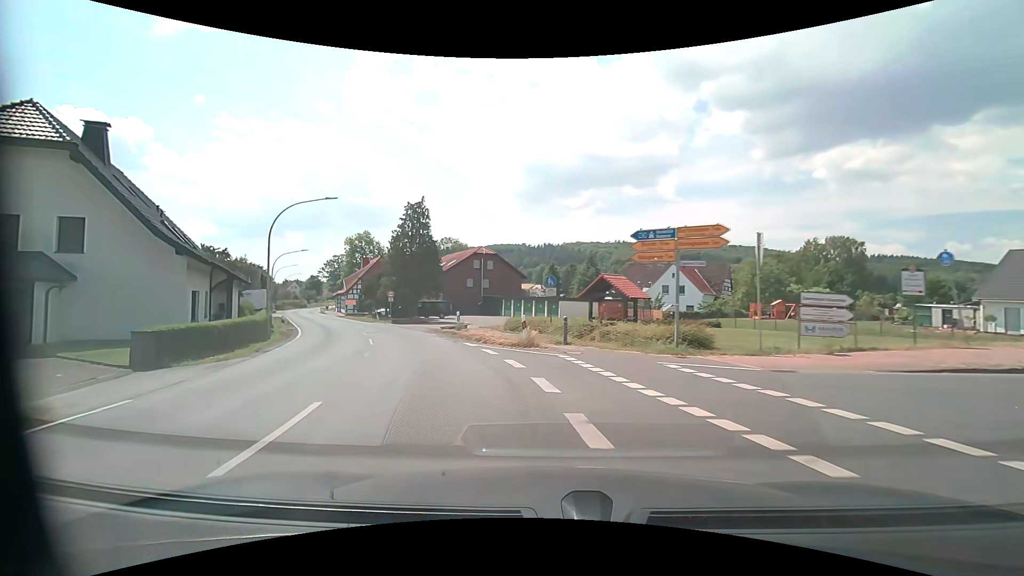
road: secondary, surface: asphalt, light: Day
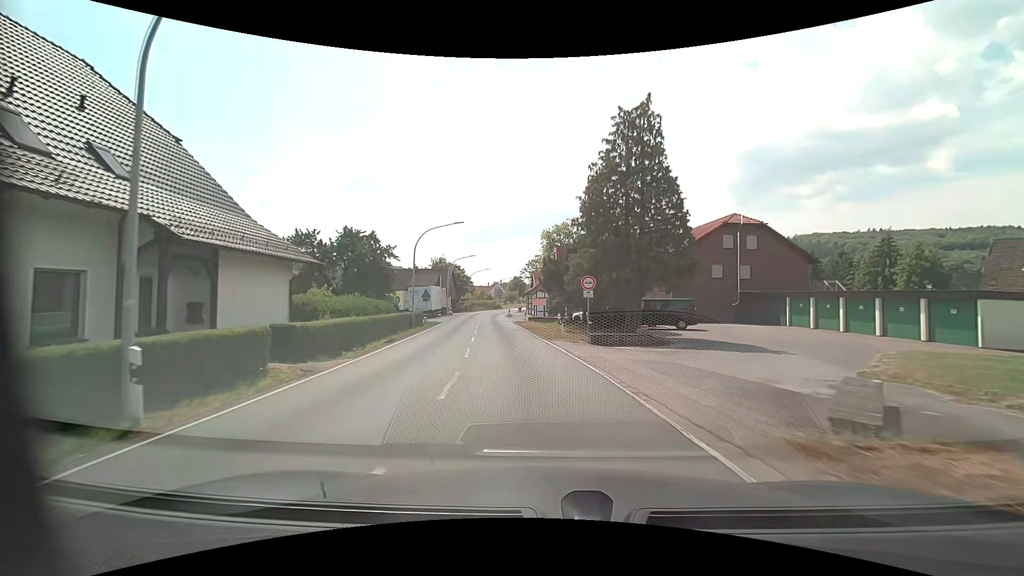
(-6.2, +22.3) m; -24°
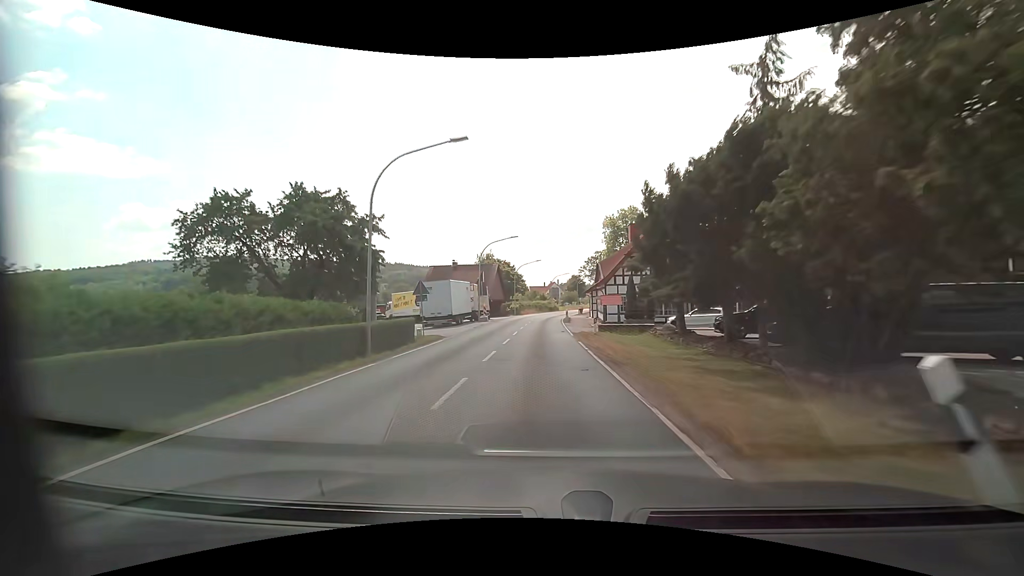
(-1.1, +18.6) m; -7°
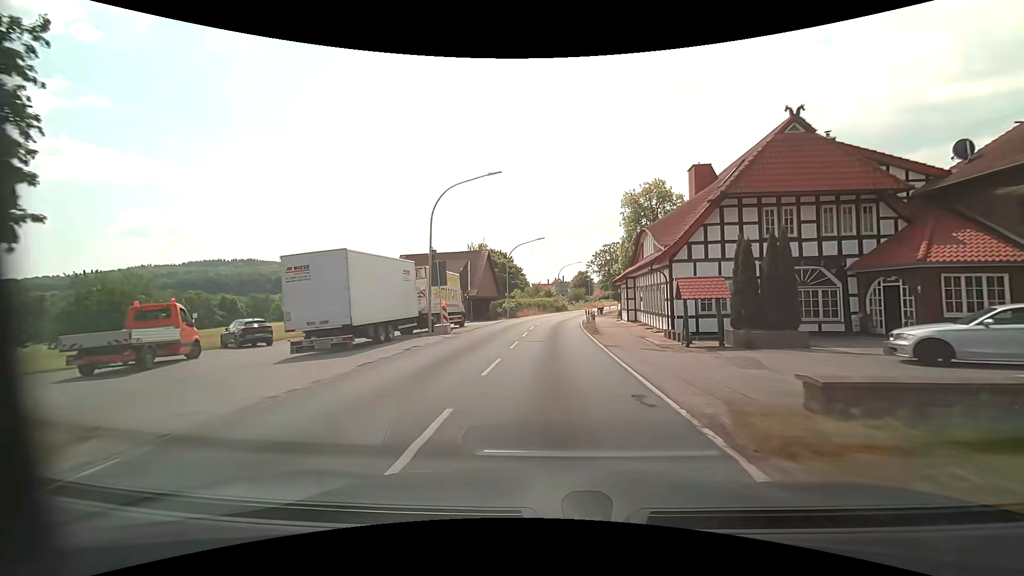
(-0.3, +21.2) m; 0°
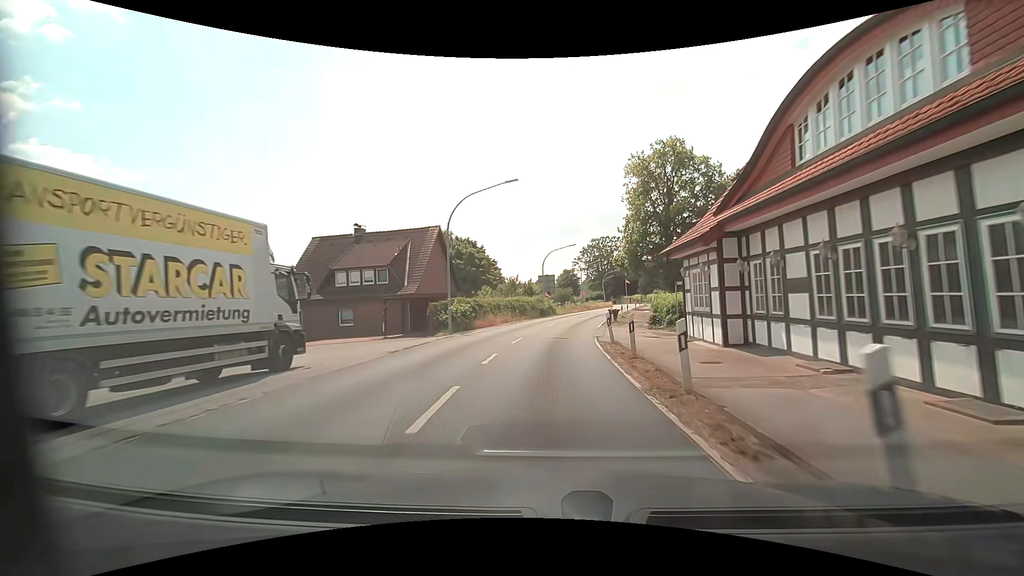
(+0.3, +22.0) m; +2°
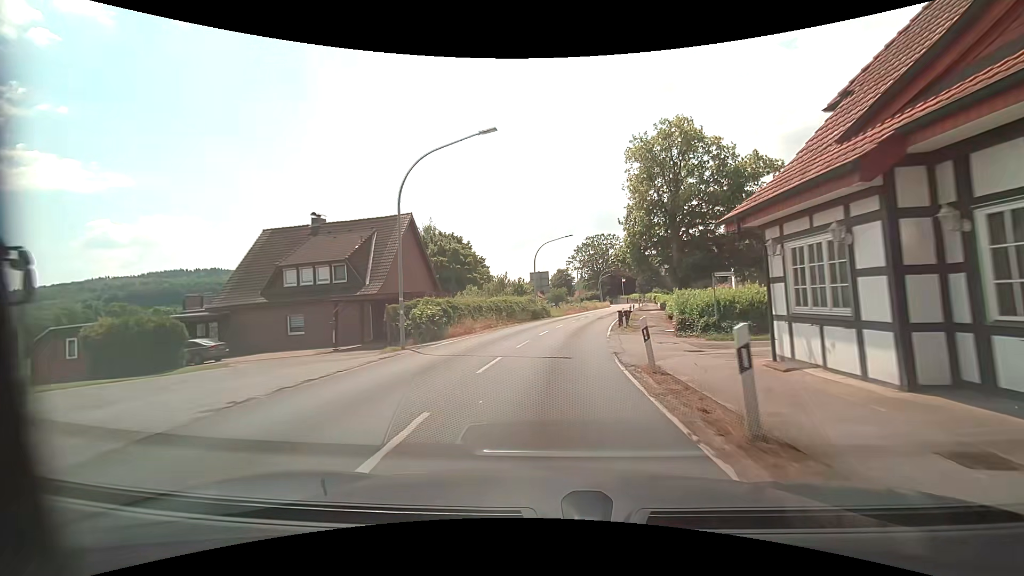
(0.0, +7.2) m; +1°
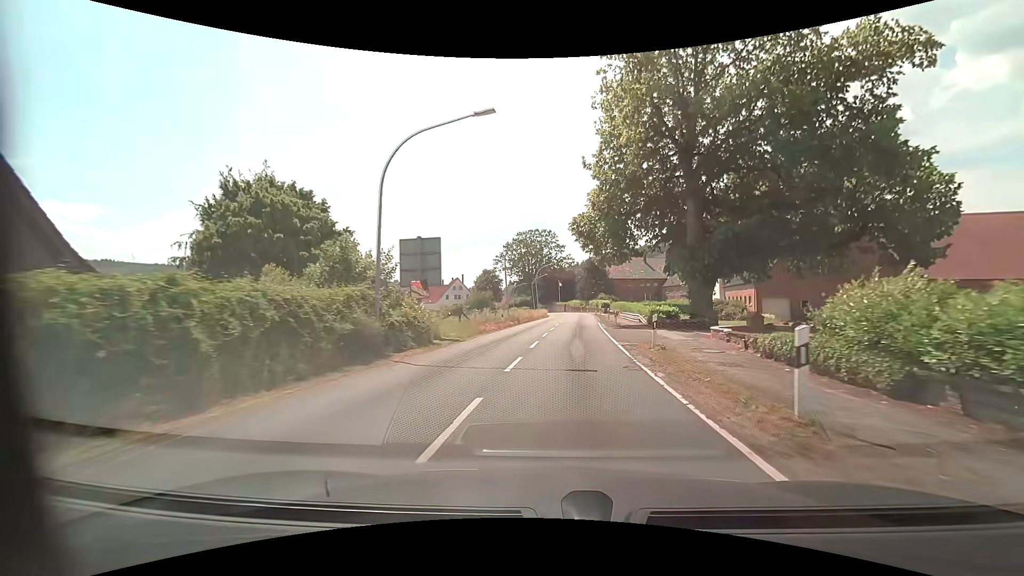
(+1.7, +28.8) m; +8°
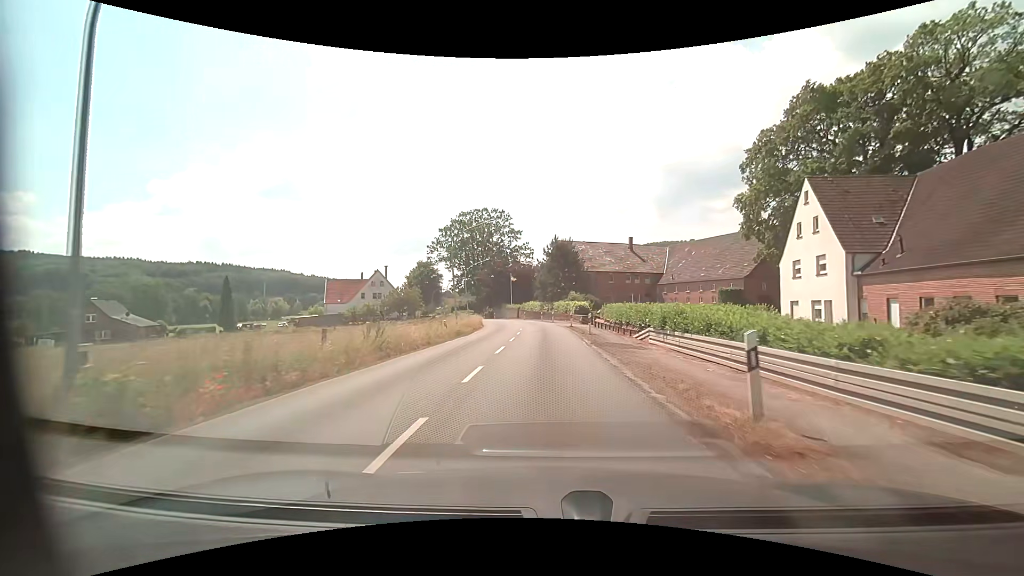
(+2.4, +36.5) m; +5°
